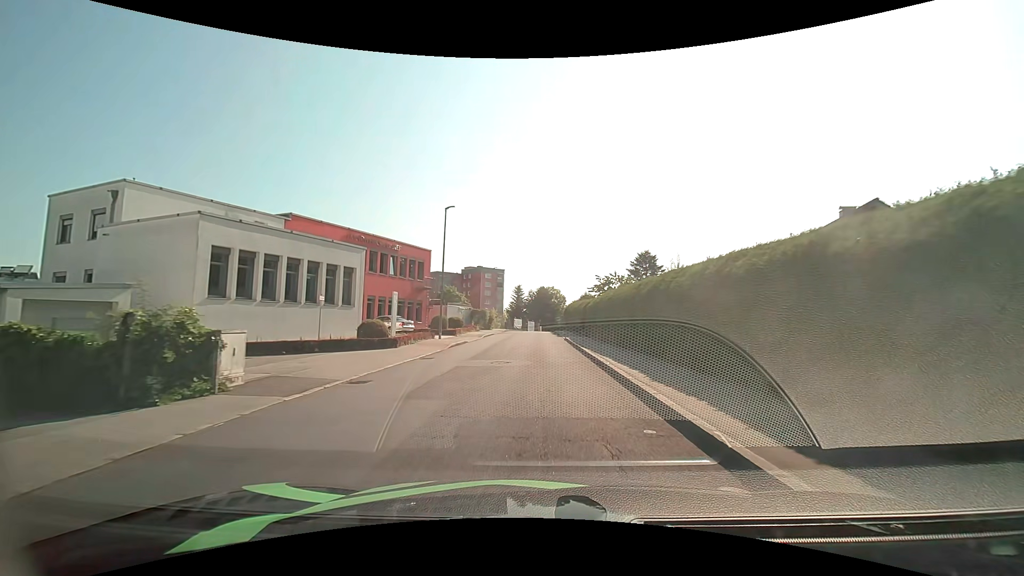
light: Day
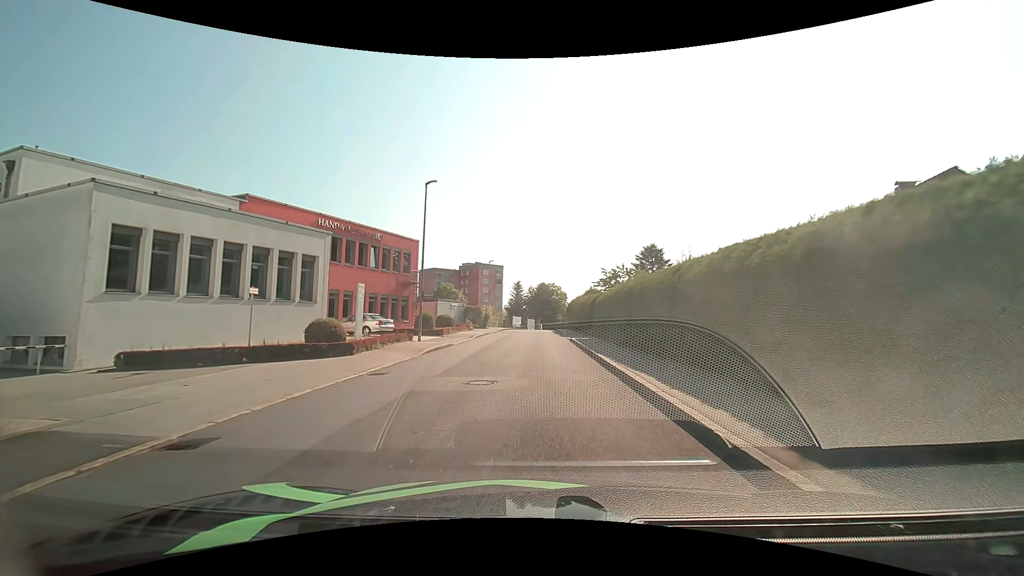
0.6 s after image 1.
(0.0, +5.5) m; -1°
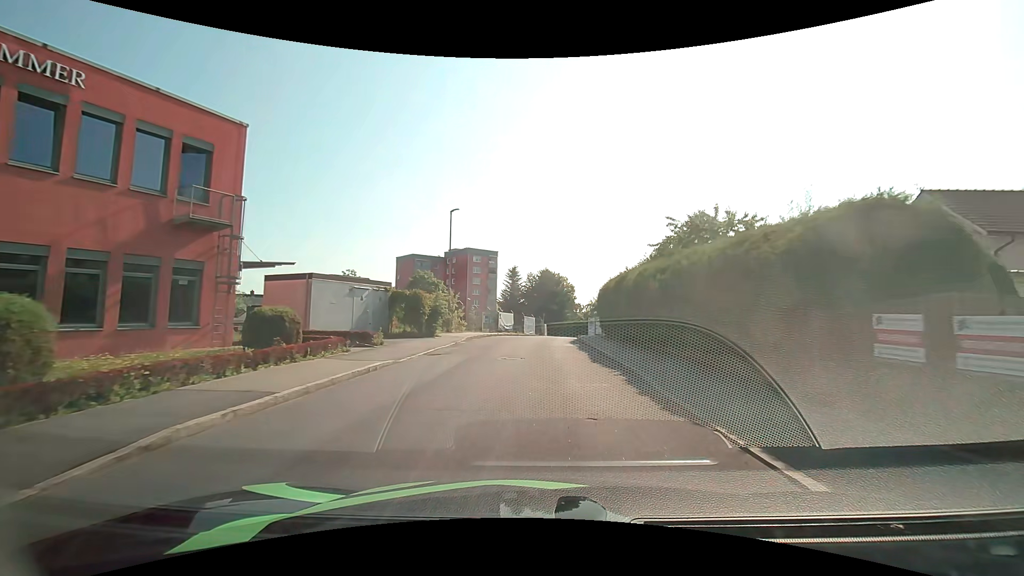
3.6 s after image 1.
(+0.2, +28.3) m; 0°
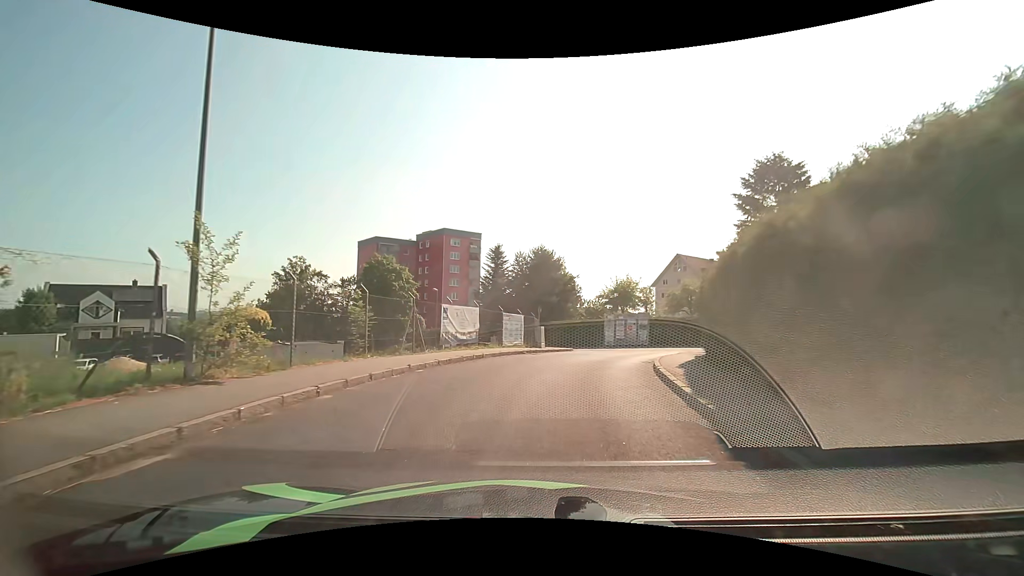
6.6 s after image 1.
(0.0, +23.7) m; +2°
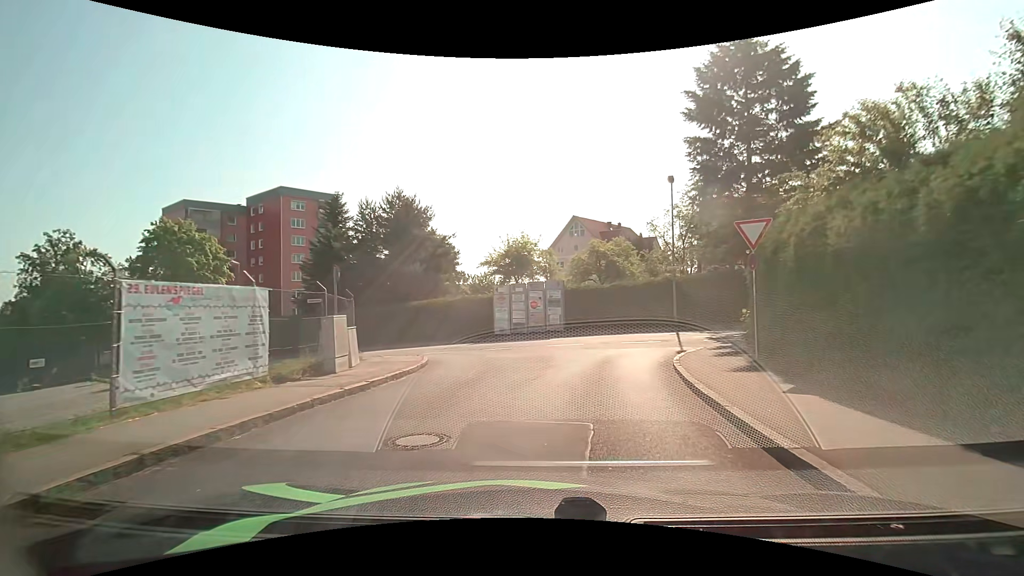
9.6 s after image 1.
(+1.7, +18.9) m; +12°
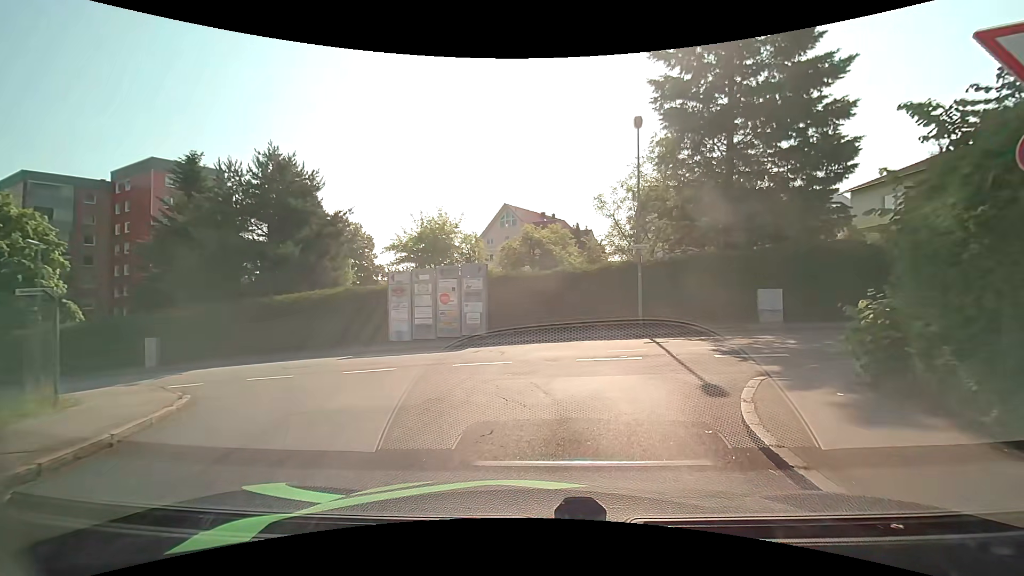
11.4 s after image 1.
(+0.5, +8.6) m; +6°
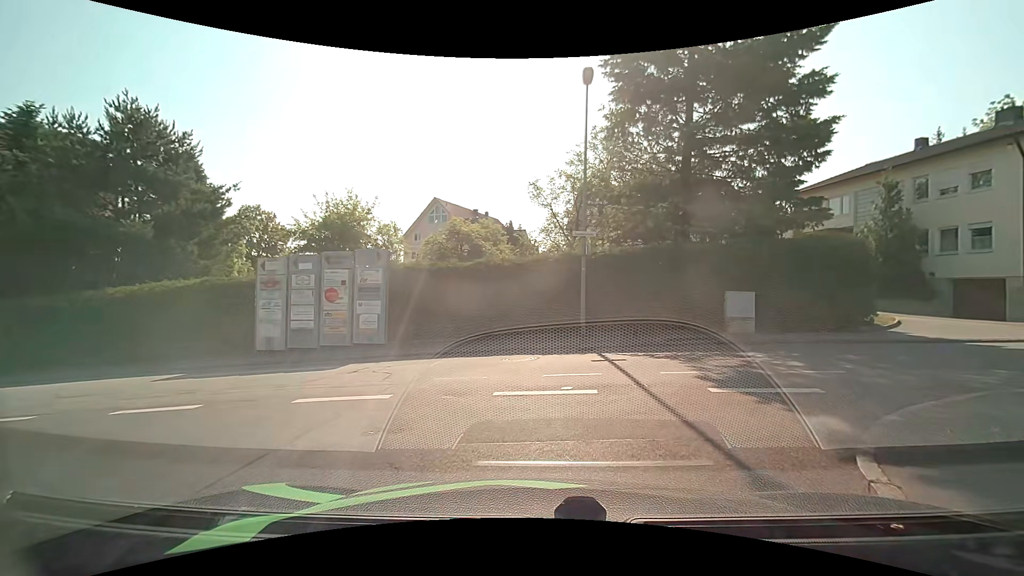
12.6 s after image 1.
(+0.3, +4.4) m; +9°
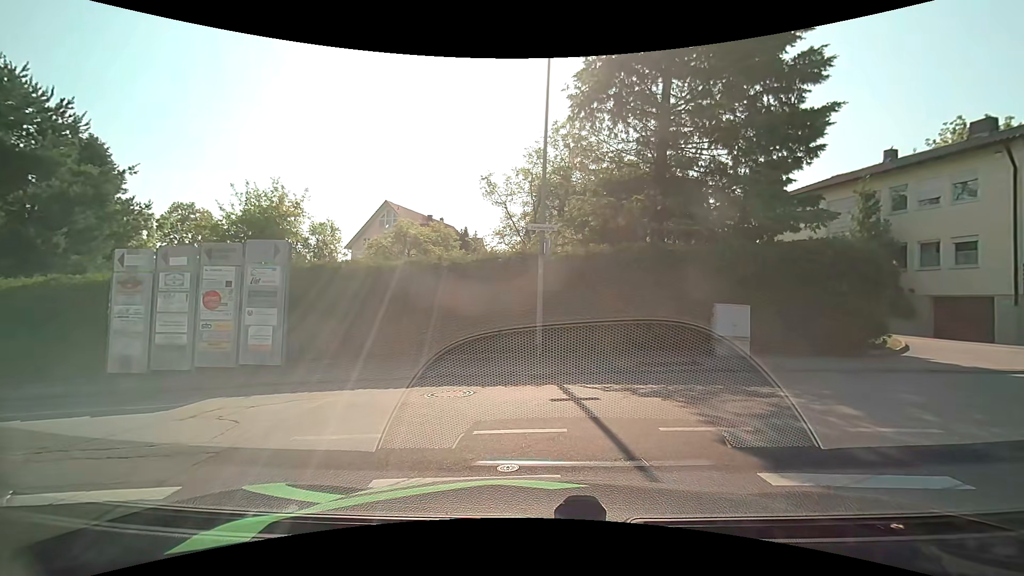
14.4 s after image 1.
(+0.2, +3.2) m; +3°
